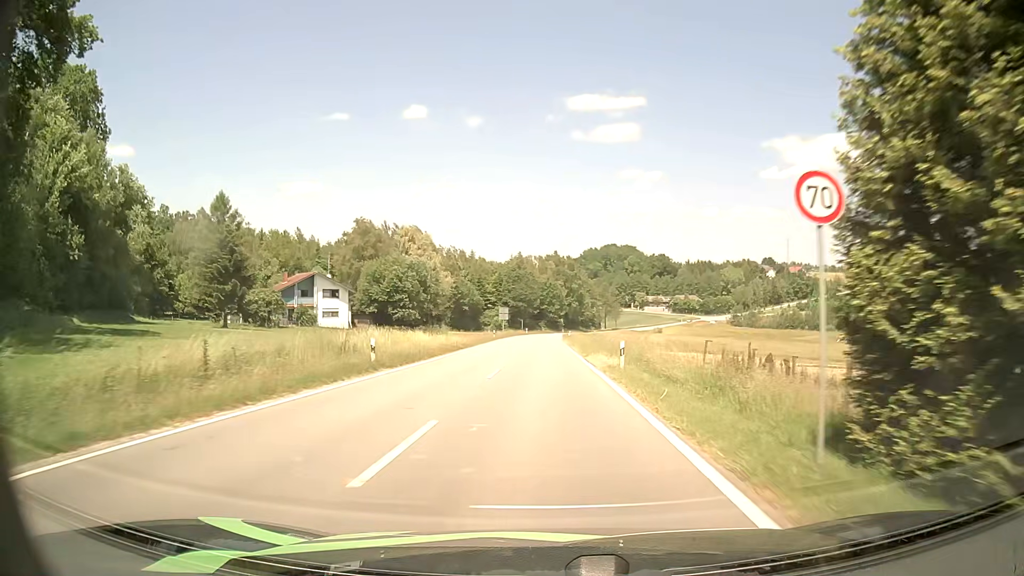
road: tertiary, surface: asphalt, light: Day
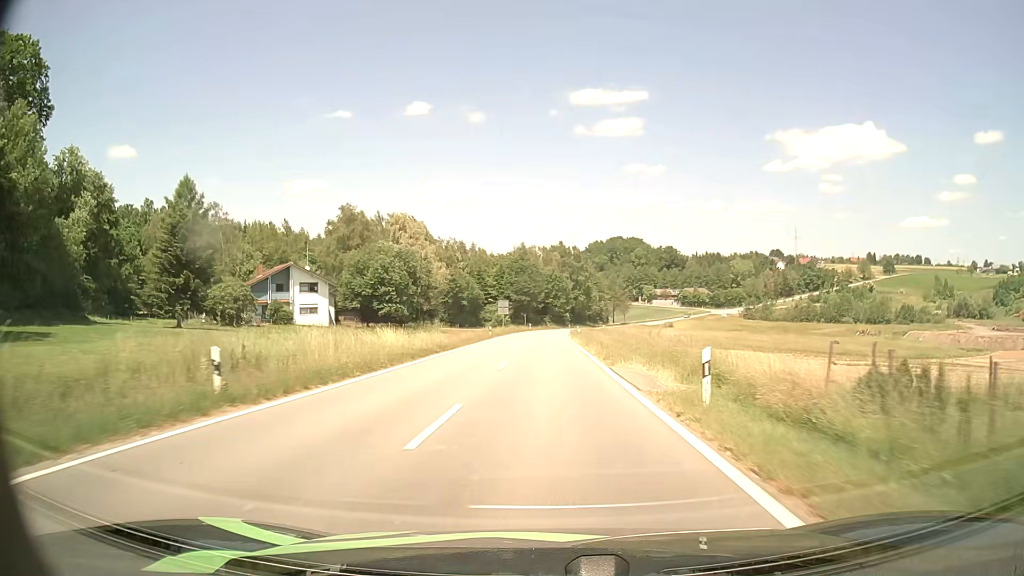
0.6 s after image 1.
(0.0, +10.9) m; 0°
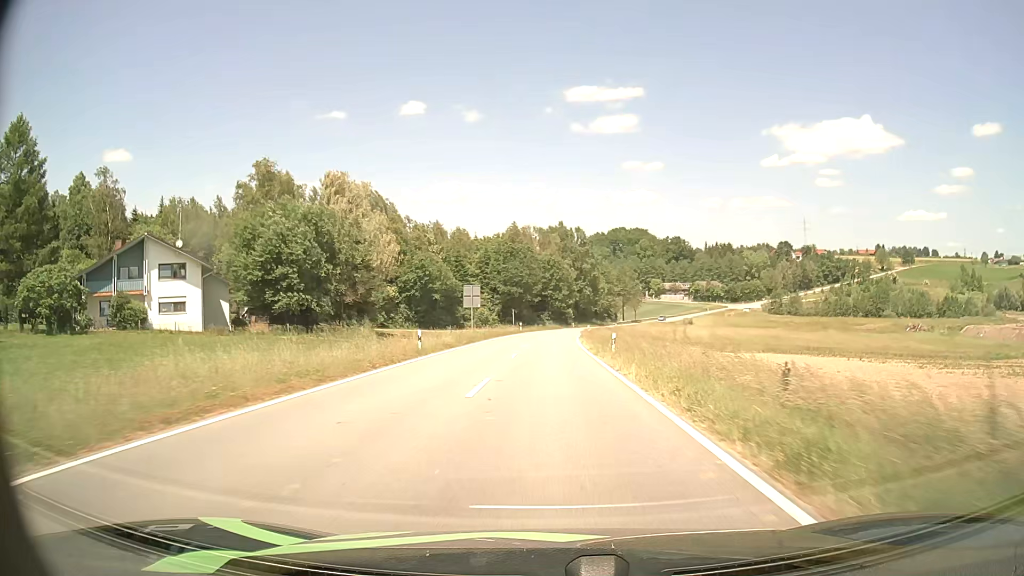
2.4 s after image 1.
(-0.1, +32.4) m; 0°
(0, +10) (0, +20) (0, +30) (0, +40) (+1, +50) (+1, +60) (+2, +70) (+3, +80) (+4, +90) (+5, +100) m
